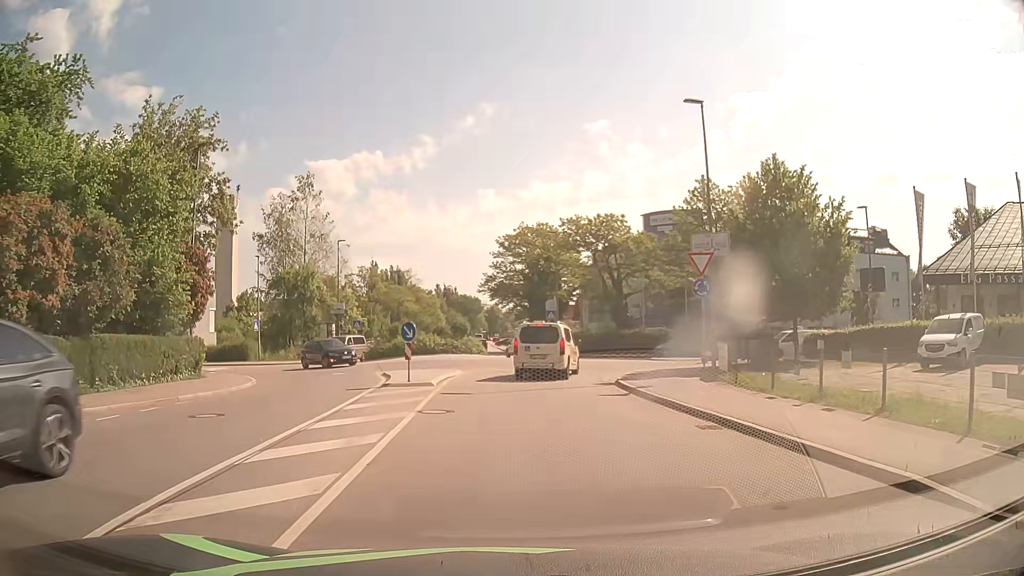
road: residential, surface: asphalt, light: Day
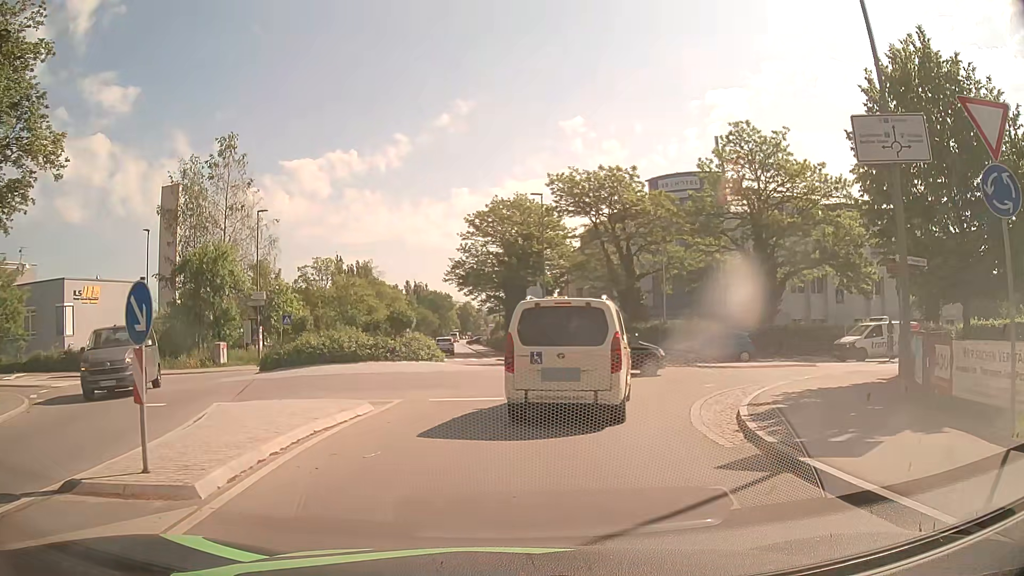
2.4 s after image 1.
(+0.2, +13.7) m; +2°
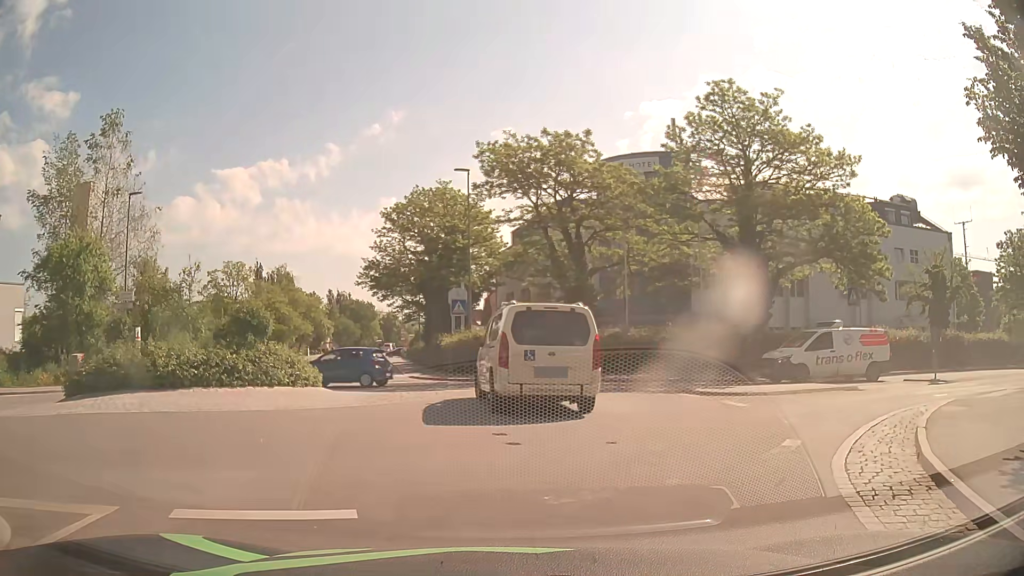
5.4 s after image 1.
(+0.4, +8.6) m; +6°
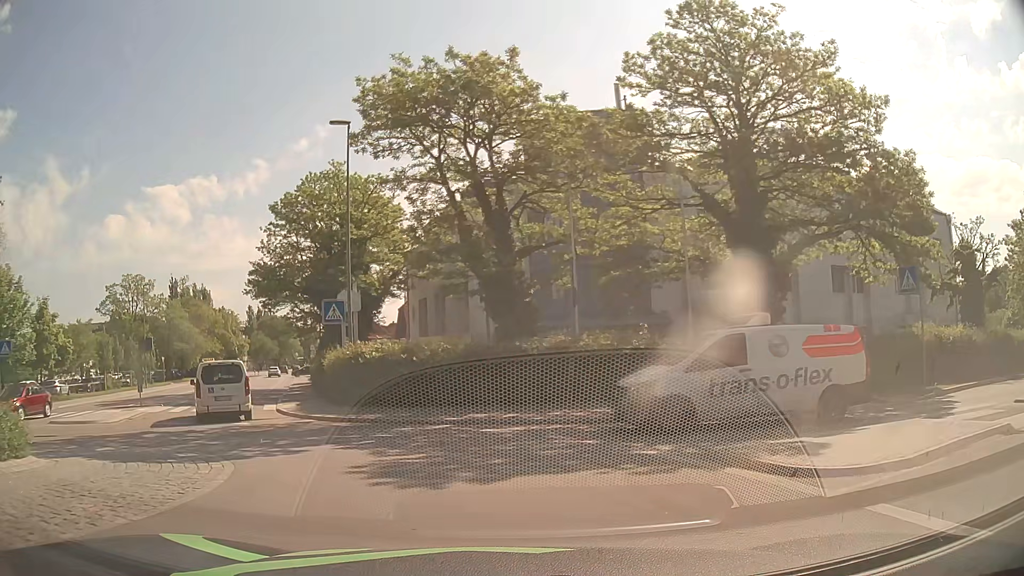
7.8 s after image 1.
(+1.1, +9.9) m; +8°
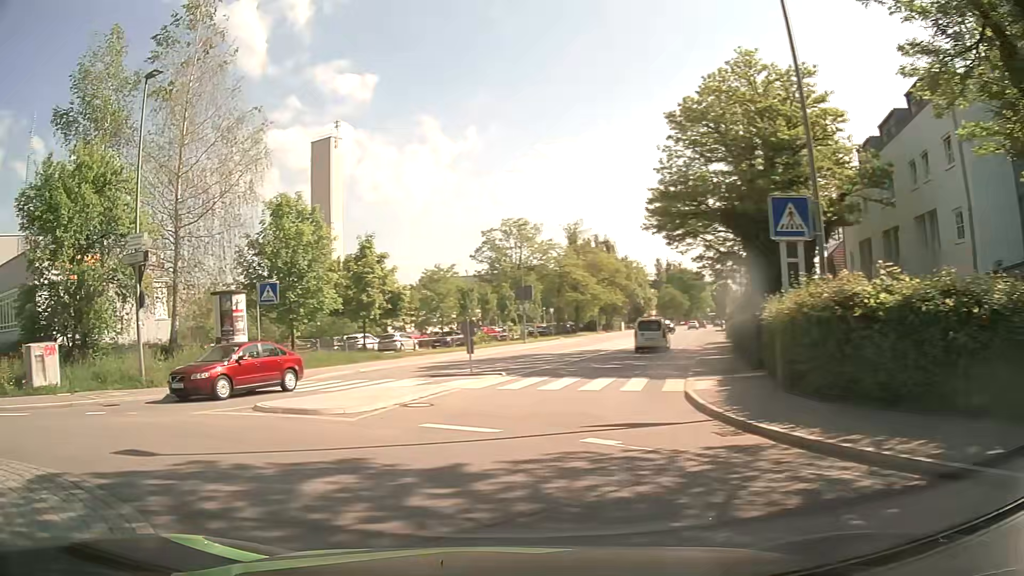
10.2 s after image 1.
(-2.8, +10.7) m; -37°
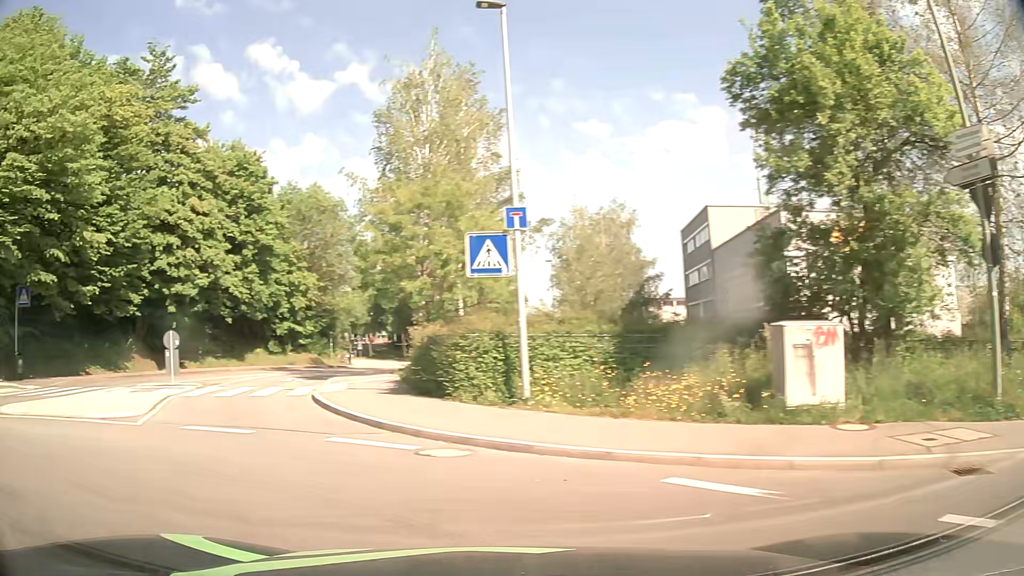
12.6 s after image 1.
(-5.3, +9.0) m; -64°
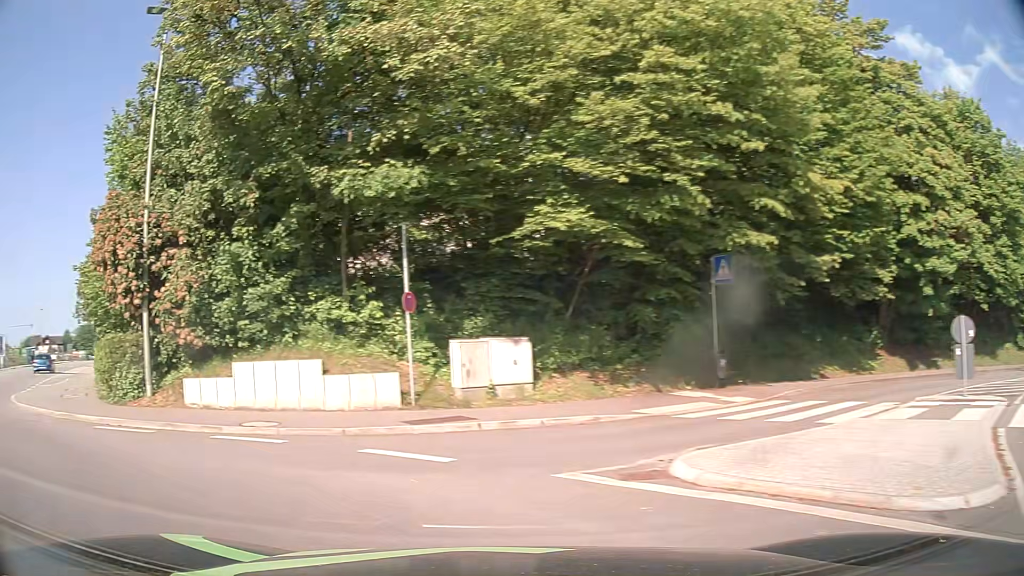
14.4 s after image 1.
(-4.1, +7.1) m; -62°
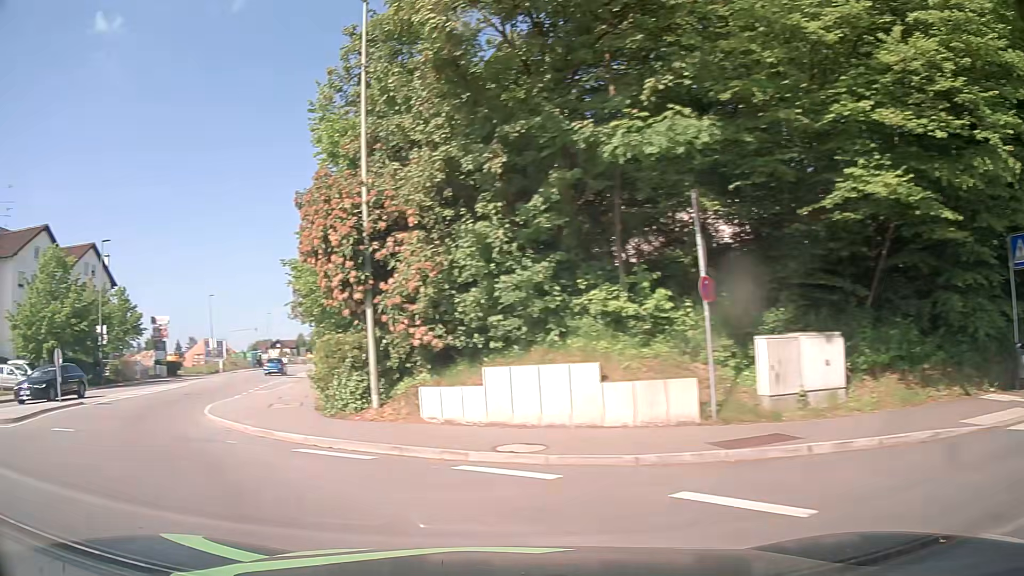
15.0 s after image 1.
(-0.5, +2.8) m; -21°
(-4, +9) (-9, +17) (-13, +27) (-15, +36) (-17, +46) (-19, +56) (-21, +66) (-23, +76) (-25, +86) (-26, +95) m
